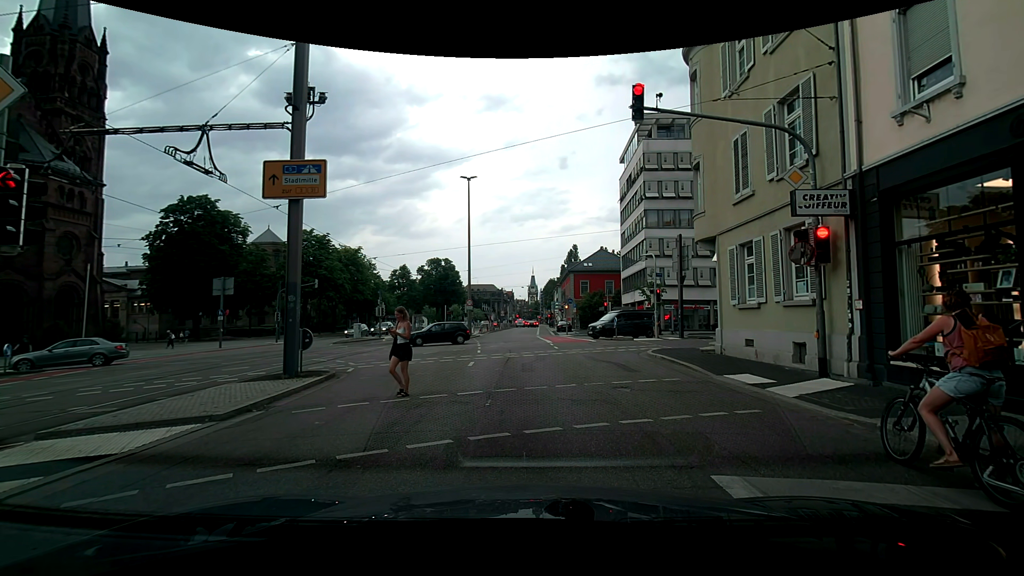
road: secondary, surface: asphalt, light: Day
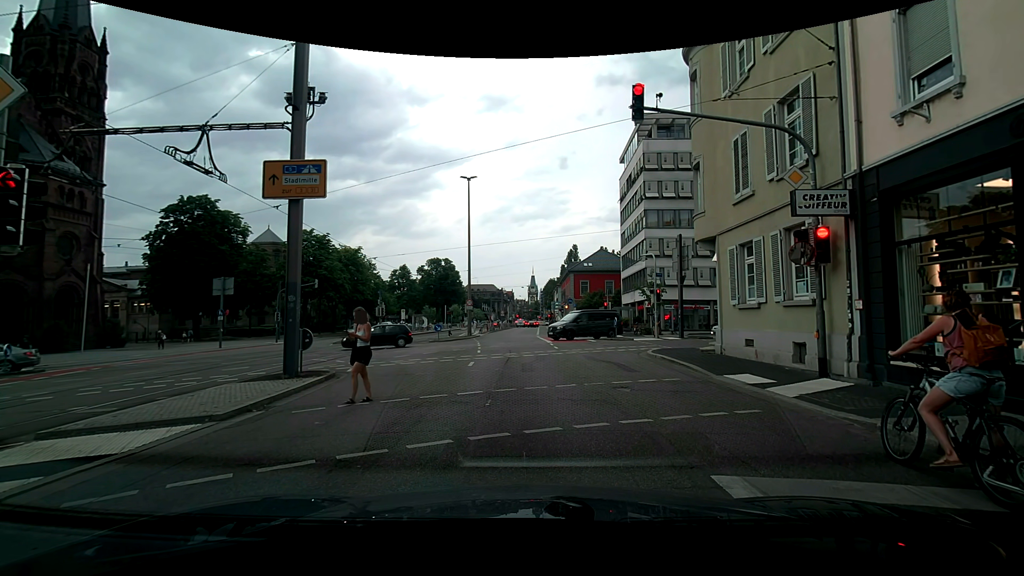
(0.0, 0.0) m; 0°
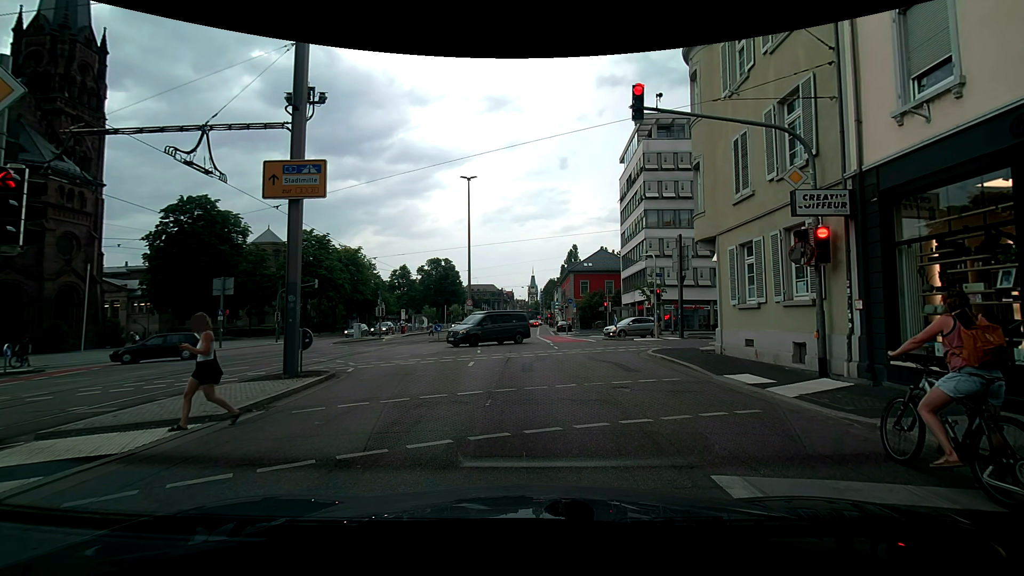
(0.0, 0.0) m; 0°
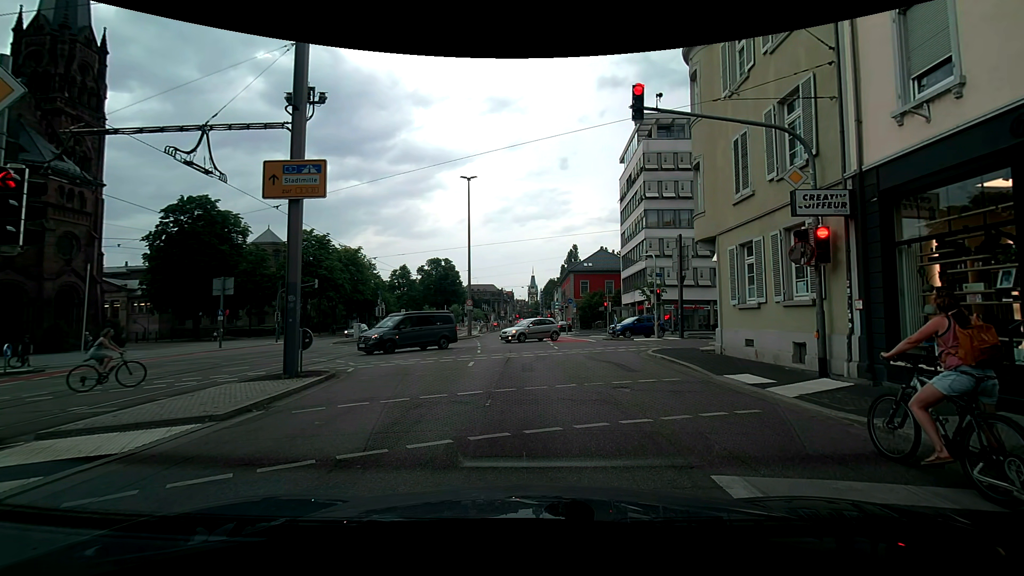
(0.0, 0.0) m; 0°
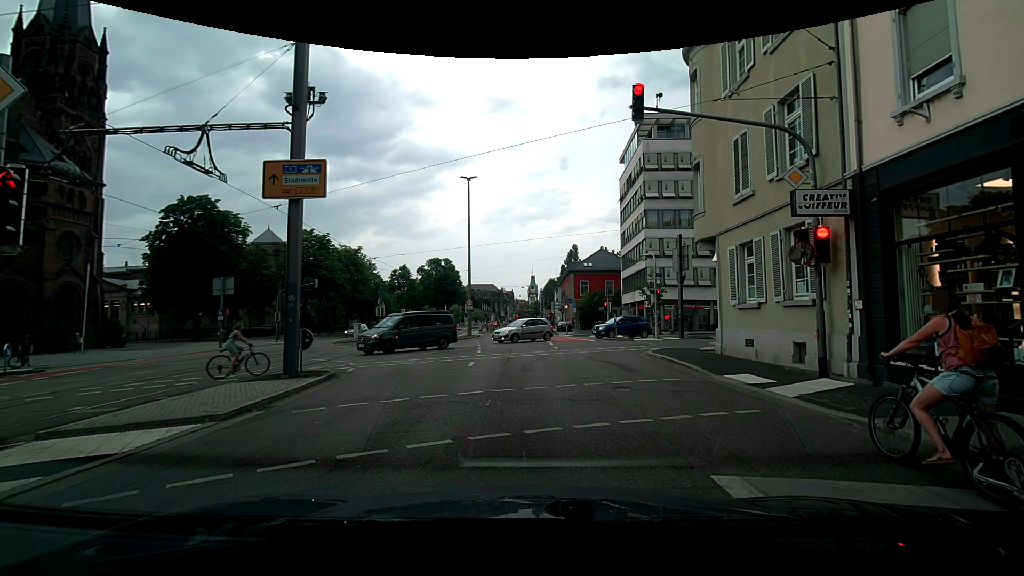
(0.0, 0.0) m; 0°
